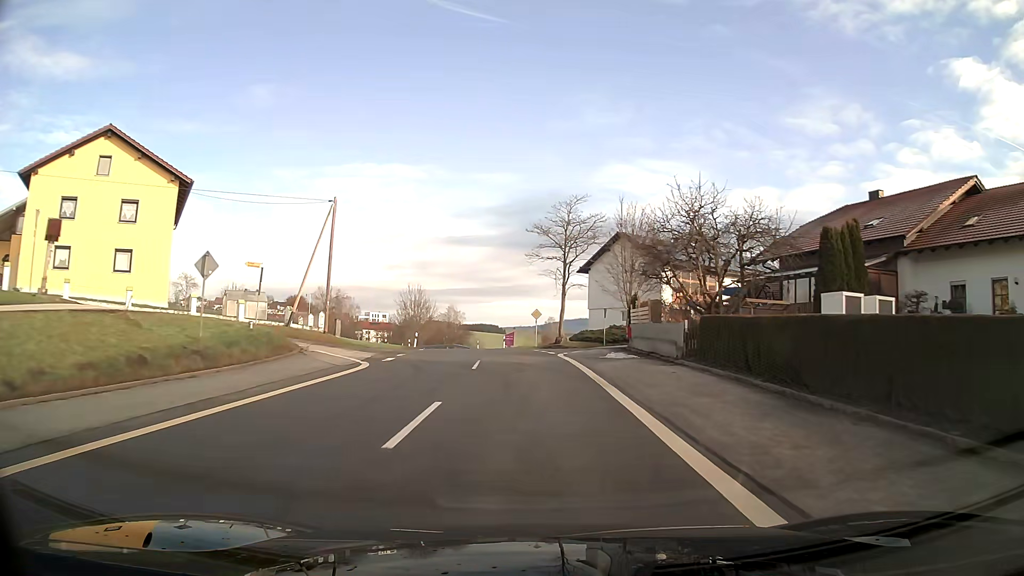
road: tertiary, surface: asphalt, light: Day
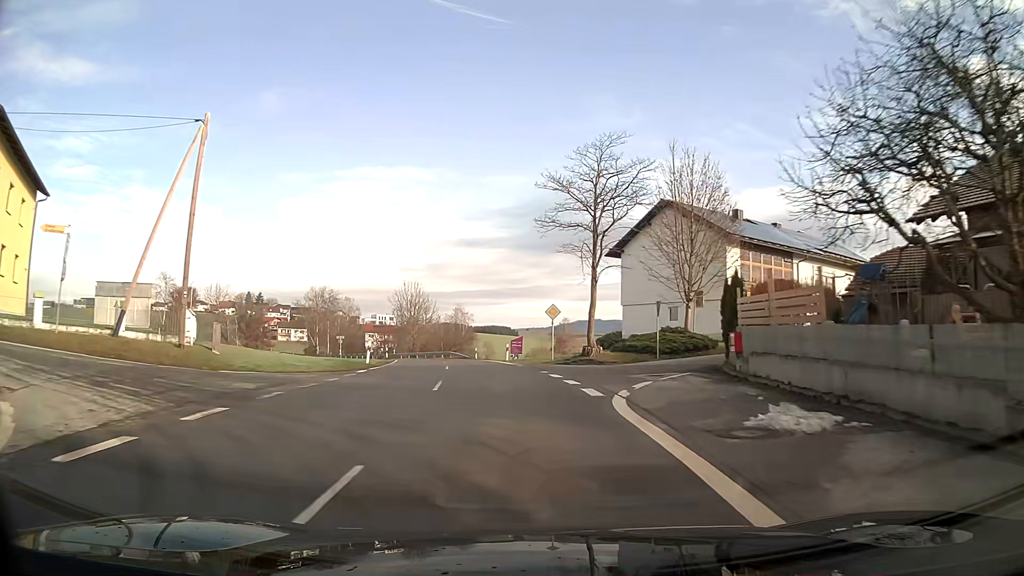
(-0.2, +16.8) m; -2°
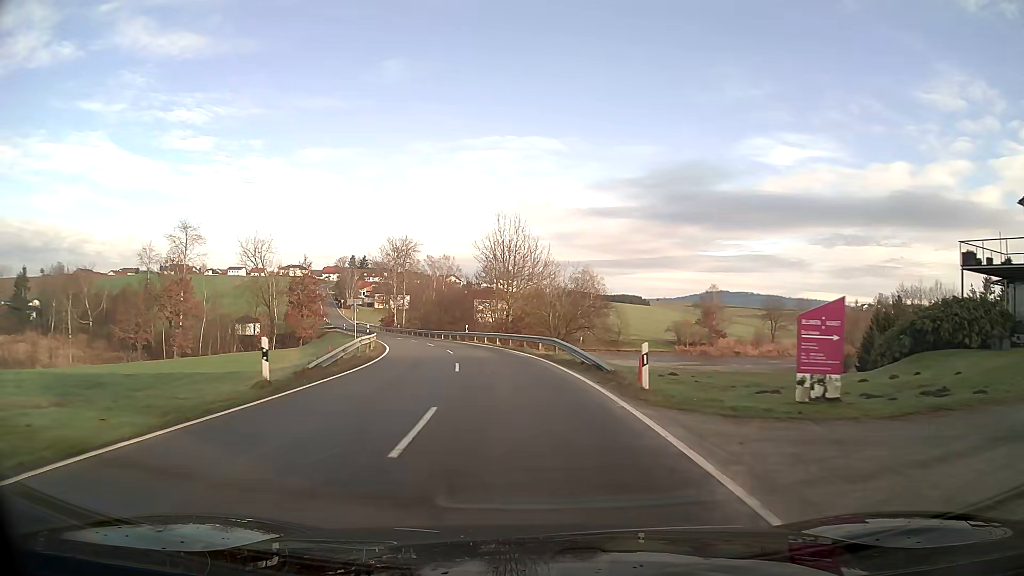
(-4.1, +43.3) m; -11°
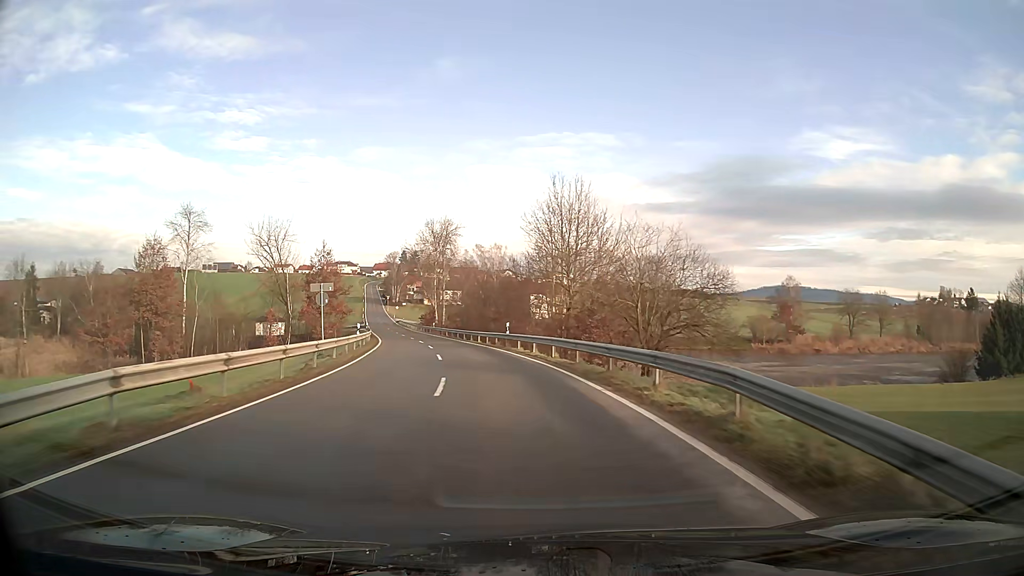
(-0.8, +18.6) m; -5°
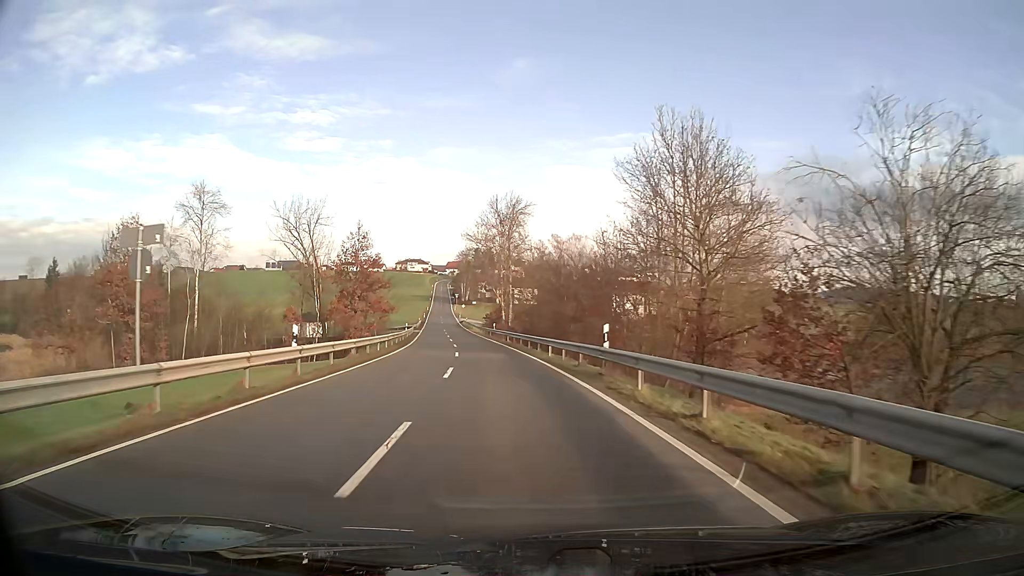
(-1.1, +19.1) m; -6°
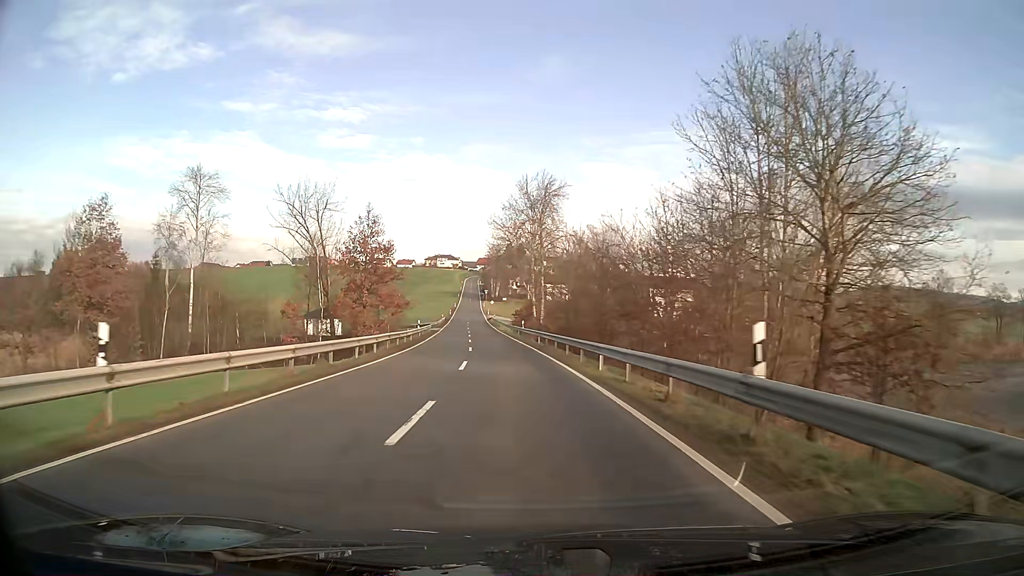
(-0.2, +9.7) m; -2°
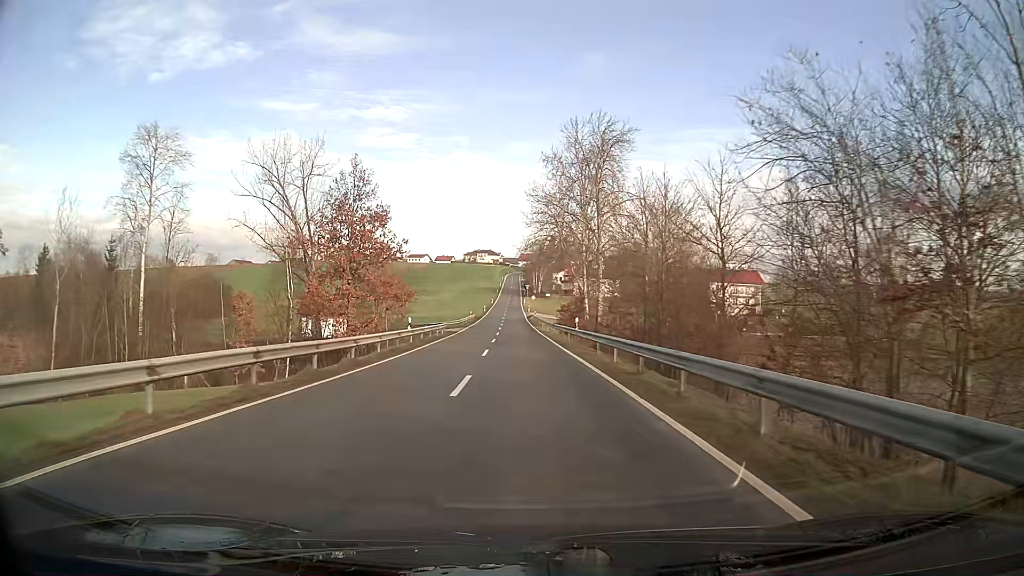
(-0.6, +19.7) m; -3°
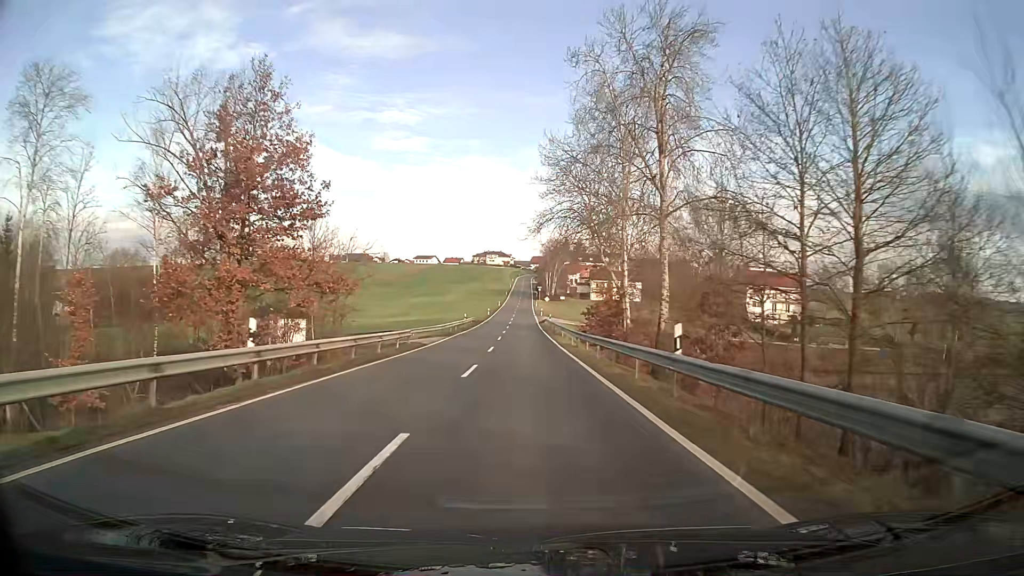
(-0.2, +20.0) m; -1°
(0, +10) (0, +20) (0, +30) (-1, +40) (-1, +50) (-1, +60) (-1, +70) (-1, +80) (-1, +90) (-1, +100) m
